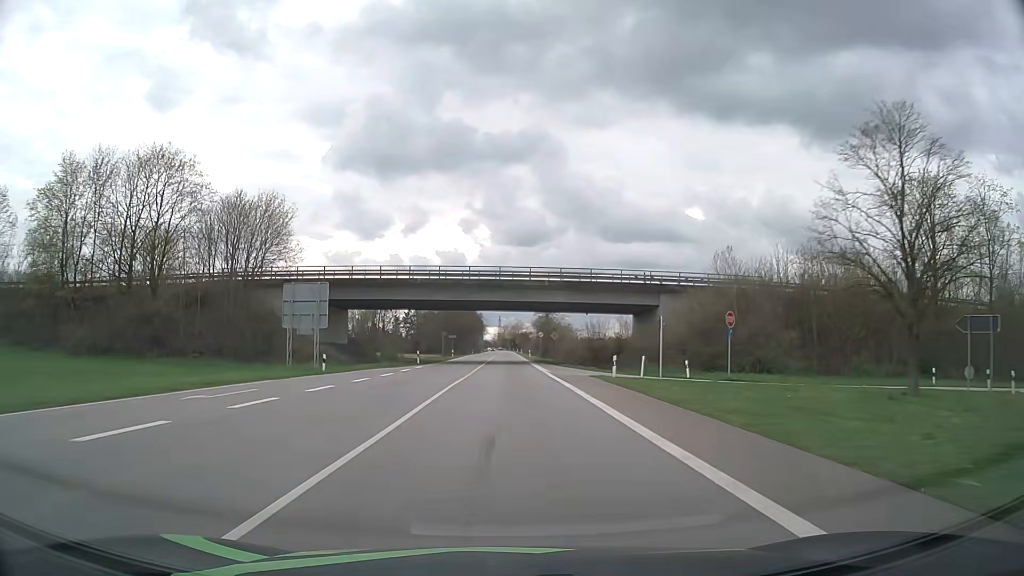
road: primary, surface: asphalt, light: Day
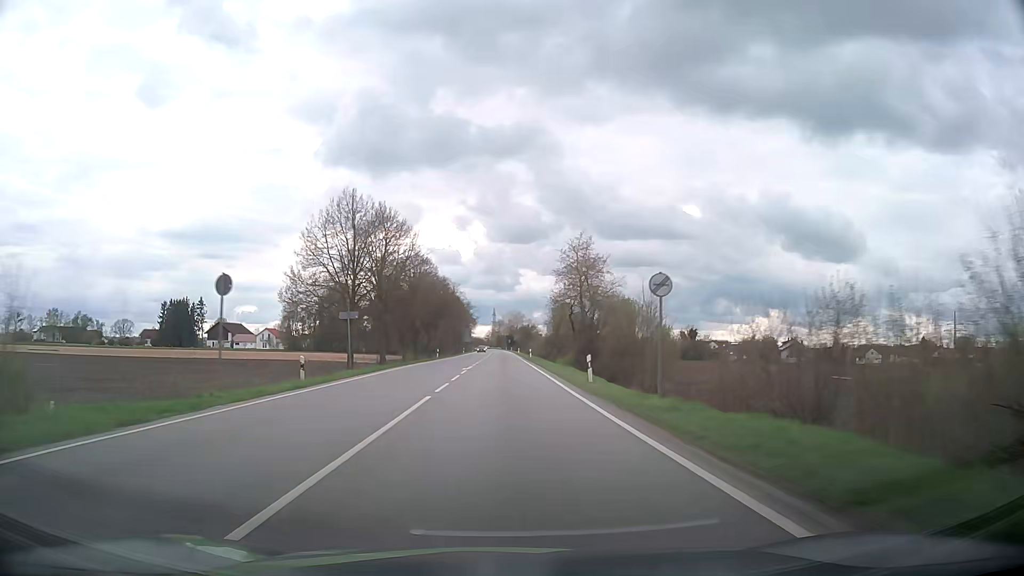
(+0.2, +62.9) m; +1°
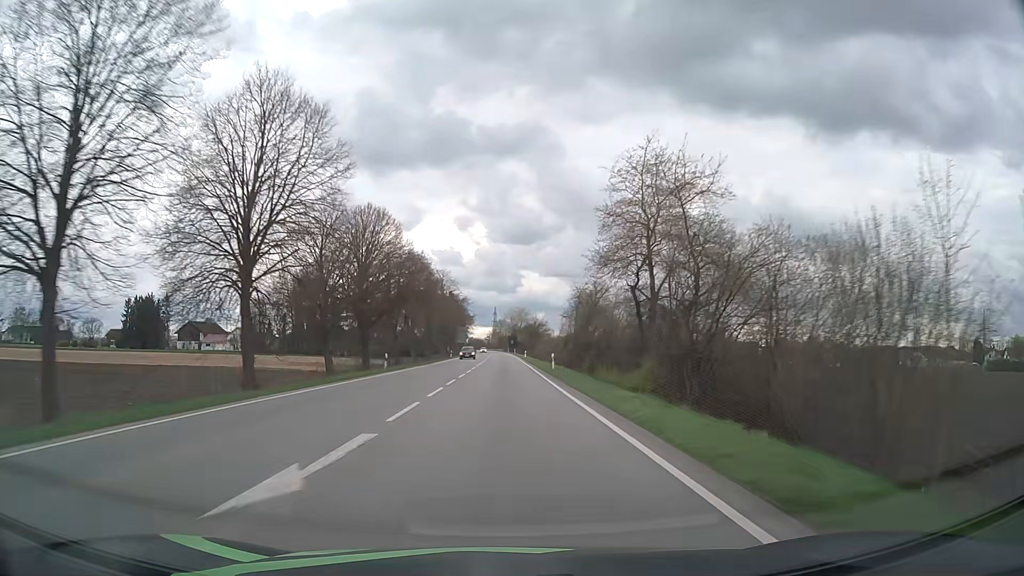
(-0.2, +31.4) m; 0°
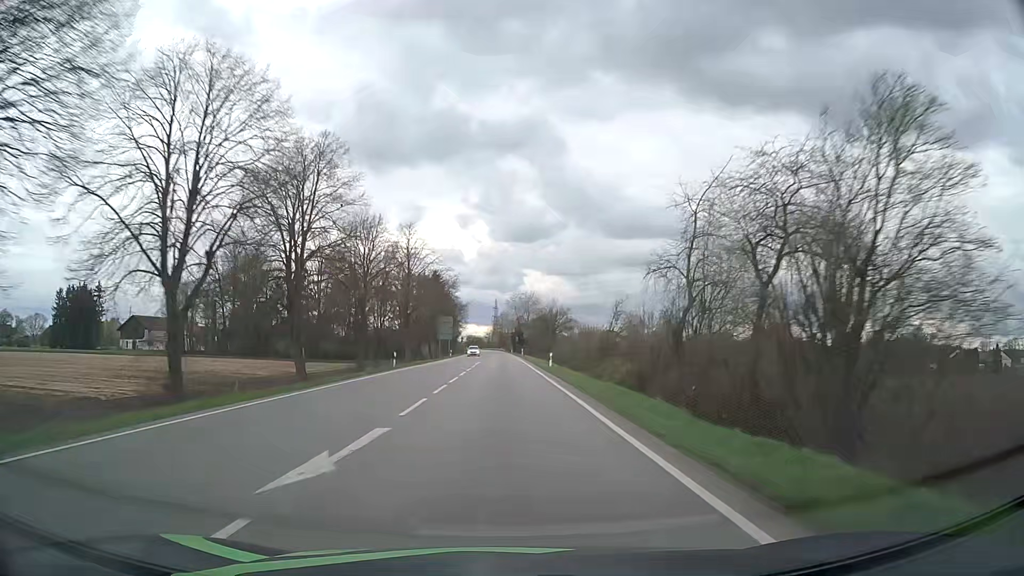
(-0.1, +47.1) m; 0°
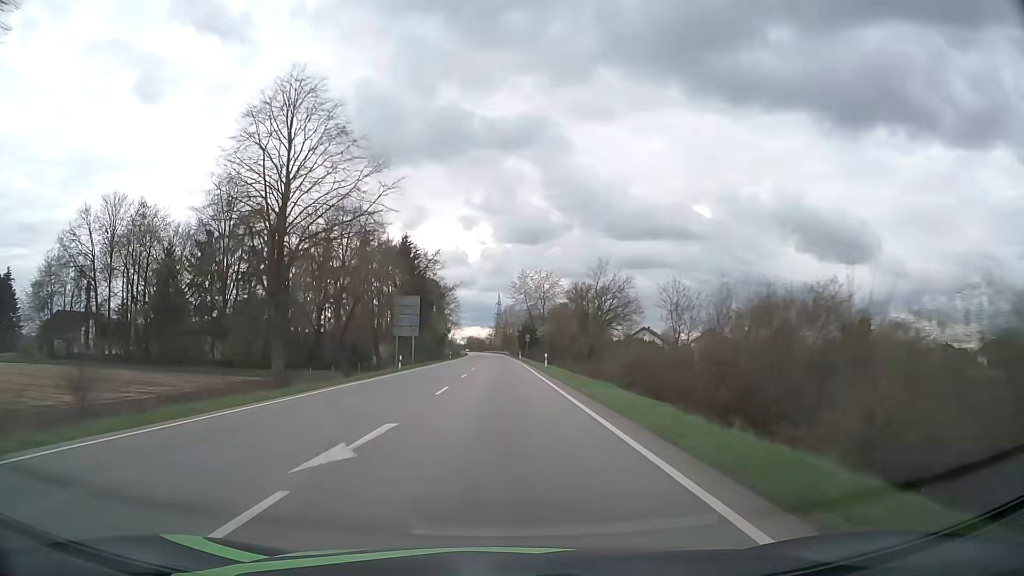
(-0.1, +47.1) m; 0°
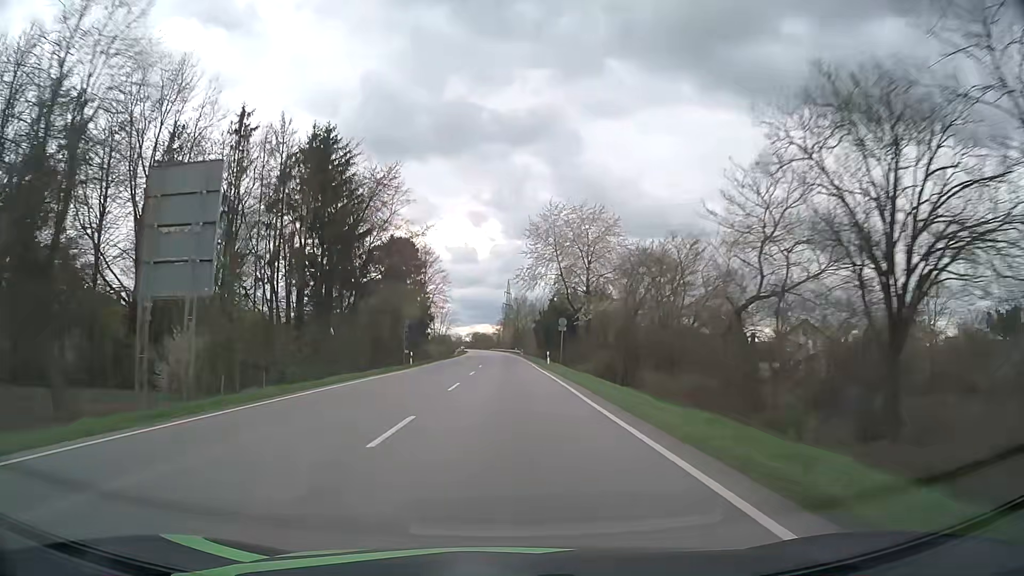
(-0.5, +47.1) m; -1°
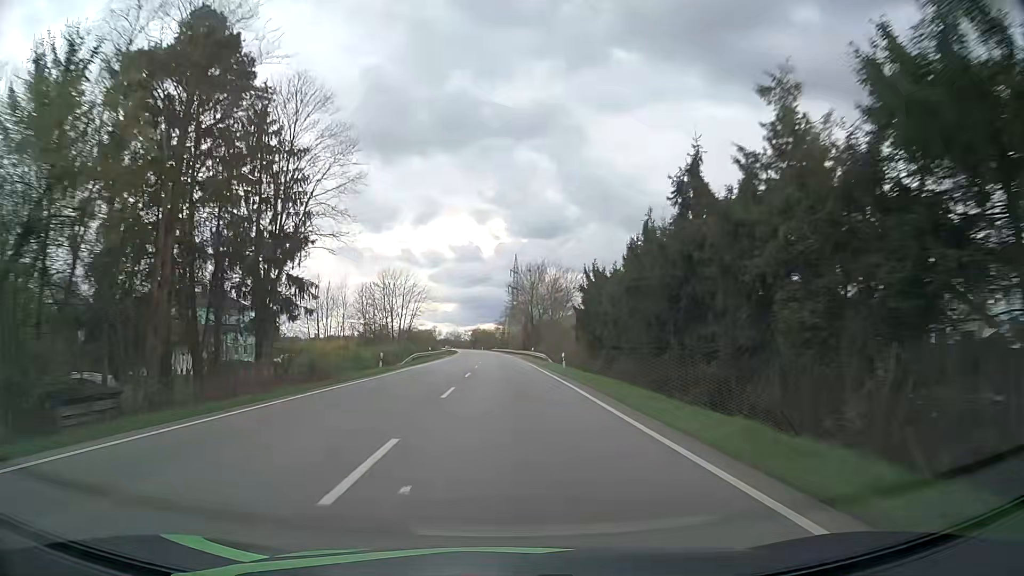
(-0.3, +62.8) m; 0°
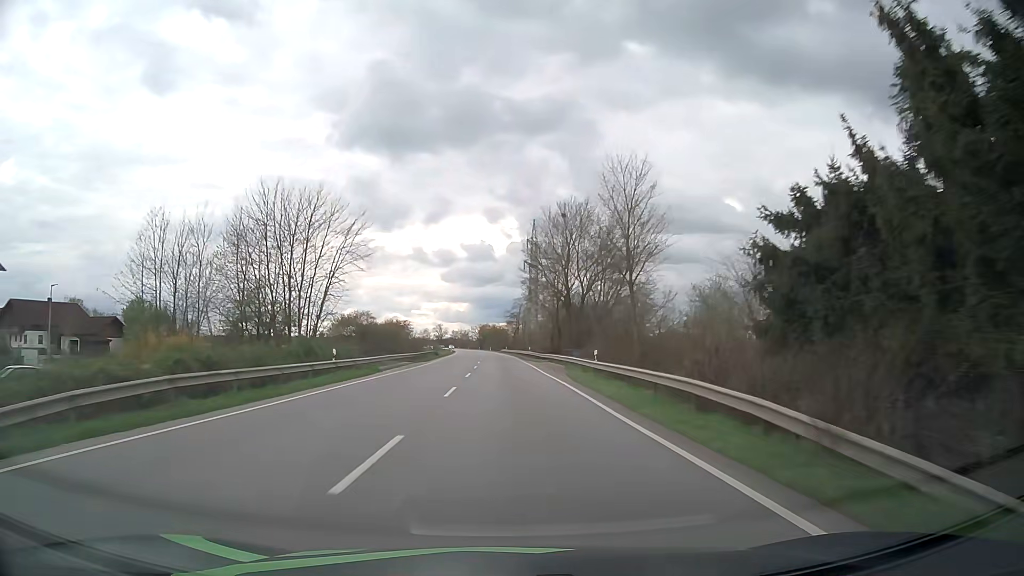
(-0.3, +47.1) m; -1°
(0, +10) (0, +20) (0, +30) (0, +40) (0, +50) (-1, +60) (-1, +70) (-1, +80) (-1, +90) (-2, +100) m
